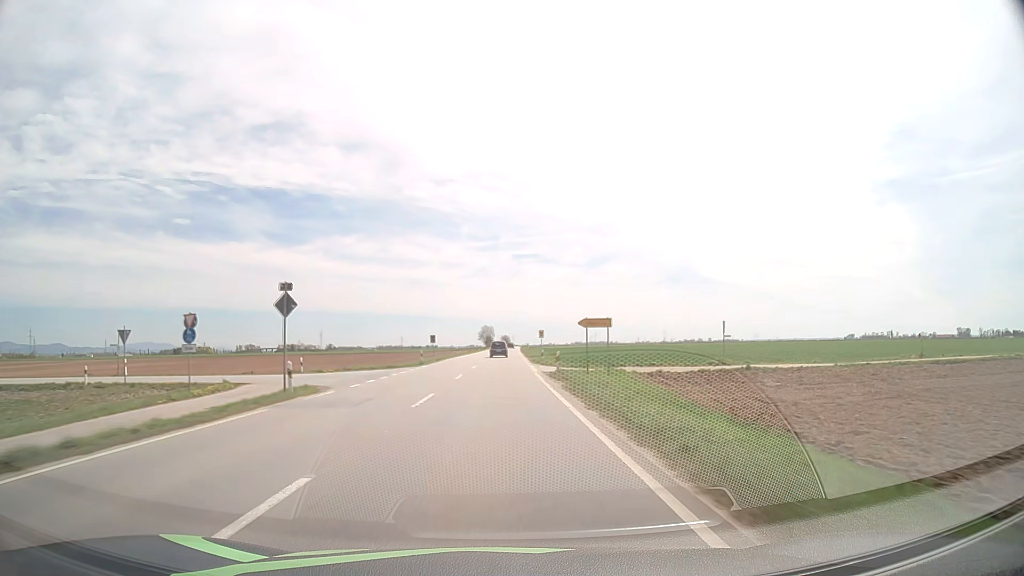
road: primary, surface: asphalt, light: Day
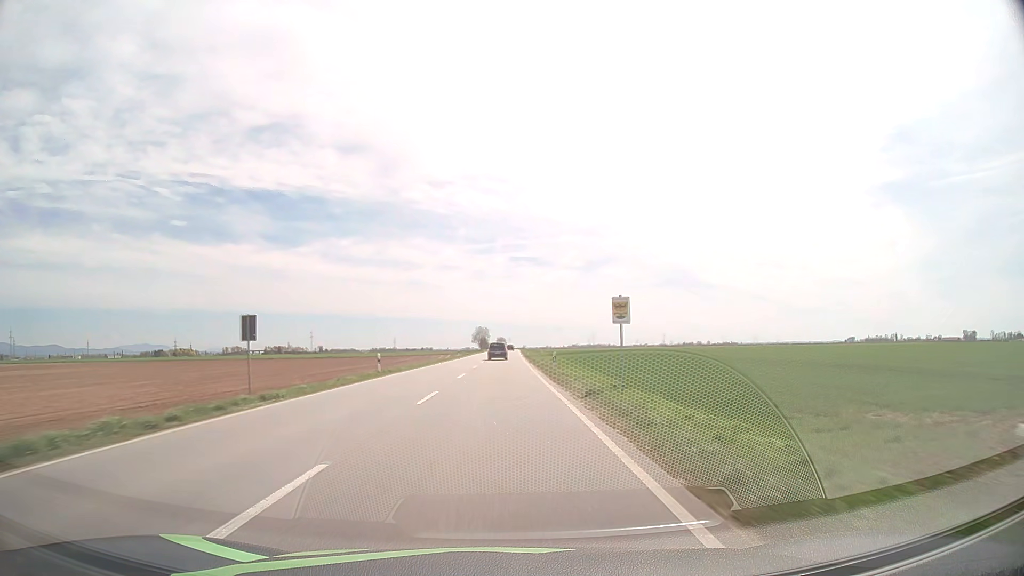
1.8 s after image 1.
(+0.1, +47.4) m; 0°
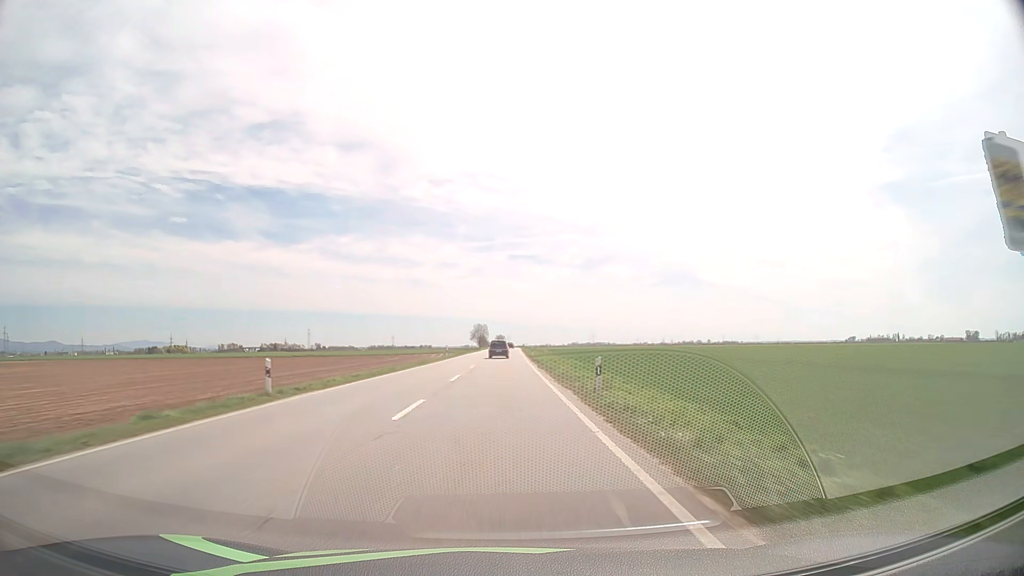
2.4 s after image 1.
(0.0, +15.6) m; 0°
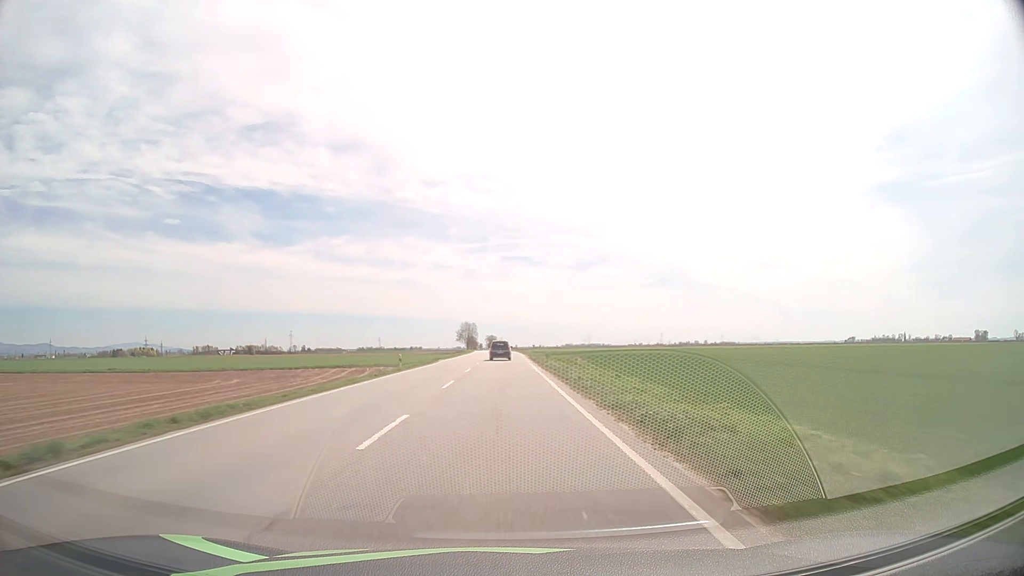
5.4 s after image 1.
(+0.4, +75.5) m; +1°
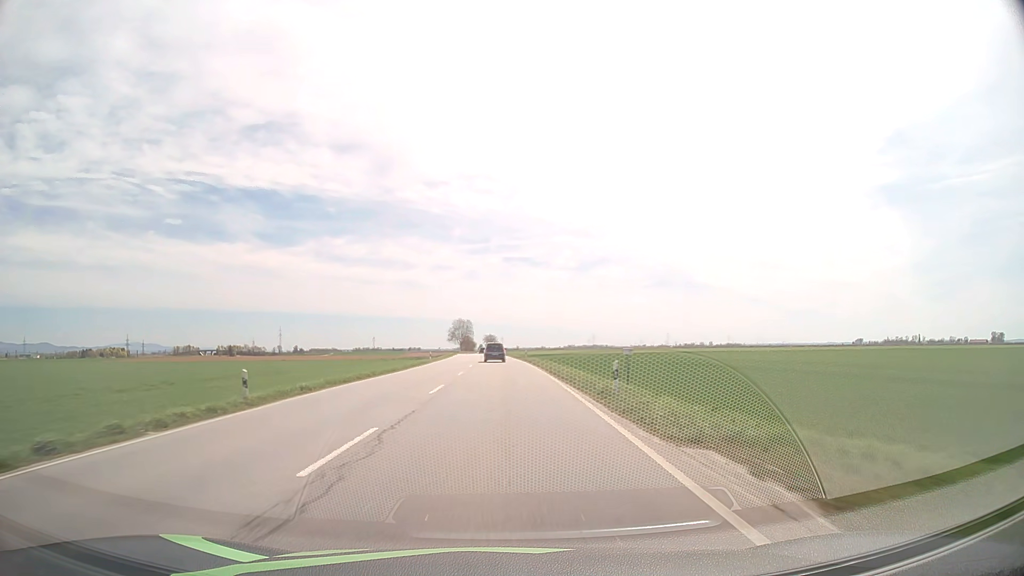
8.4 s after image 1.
(+0.3, +73.9) m; 0°
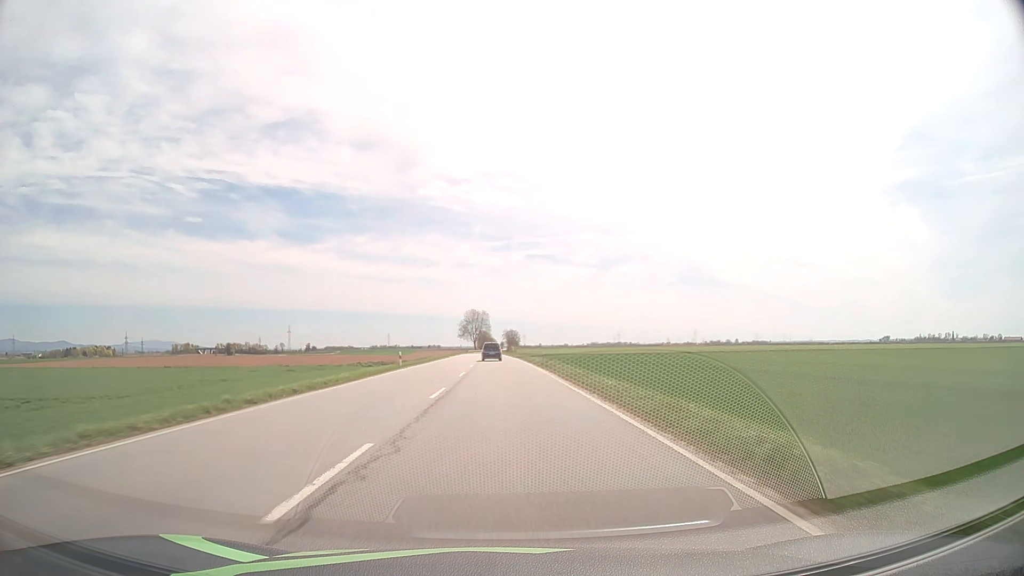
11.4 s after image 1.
(-1.2, +74.3) m; -2°
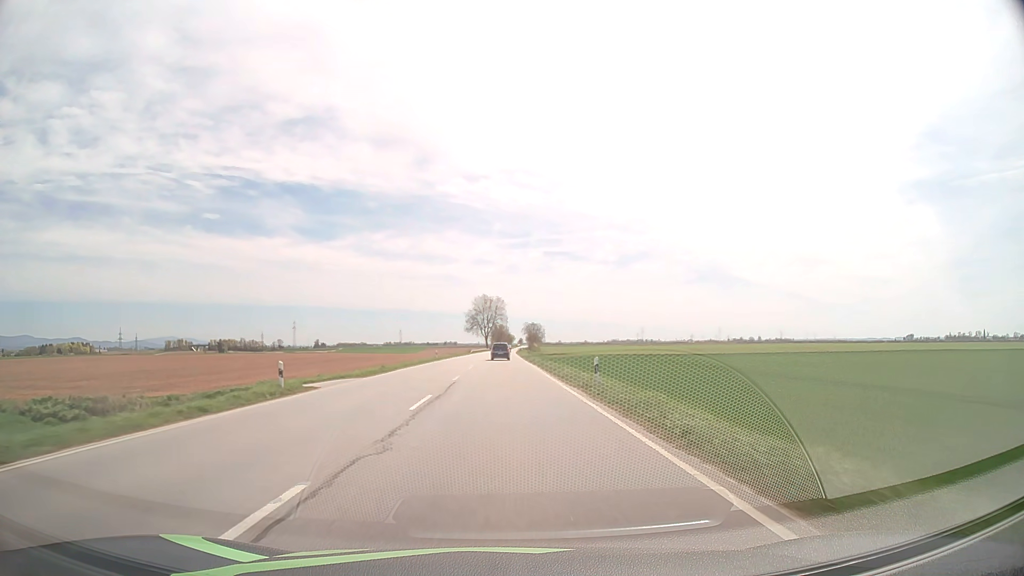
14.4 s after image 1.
(-1.1, +75.2) m; -2°
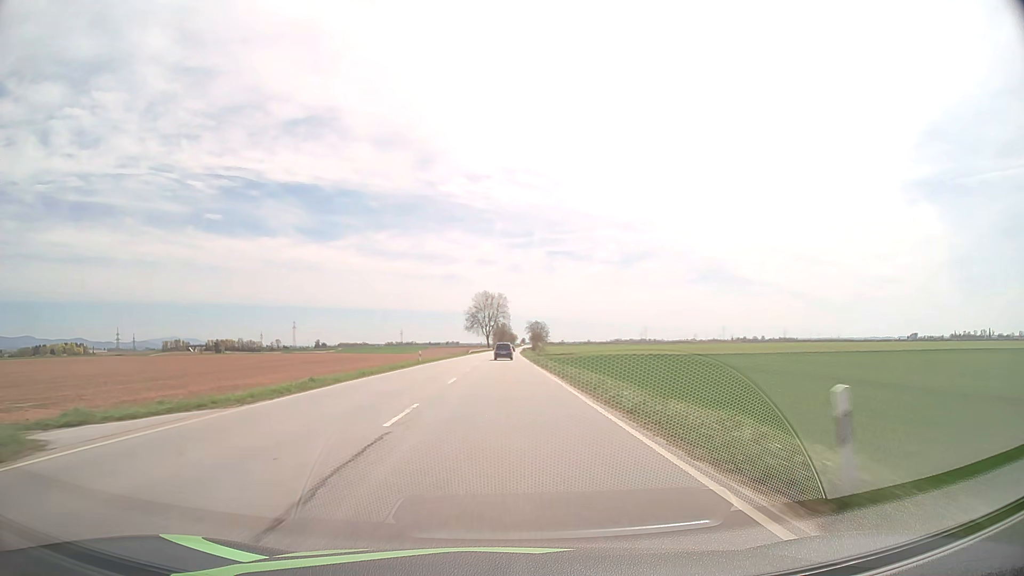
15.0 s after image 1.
(0.0, +15.2) m; 0°
(0, +10) (0, +20) (0, +30) (0, +40) (0, +50) (0, +60) (0, +70) (+1, +80) (+1, +90) (+1, +100) m
